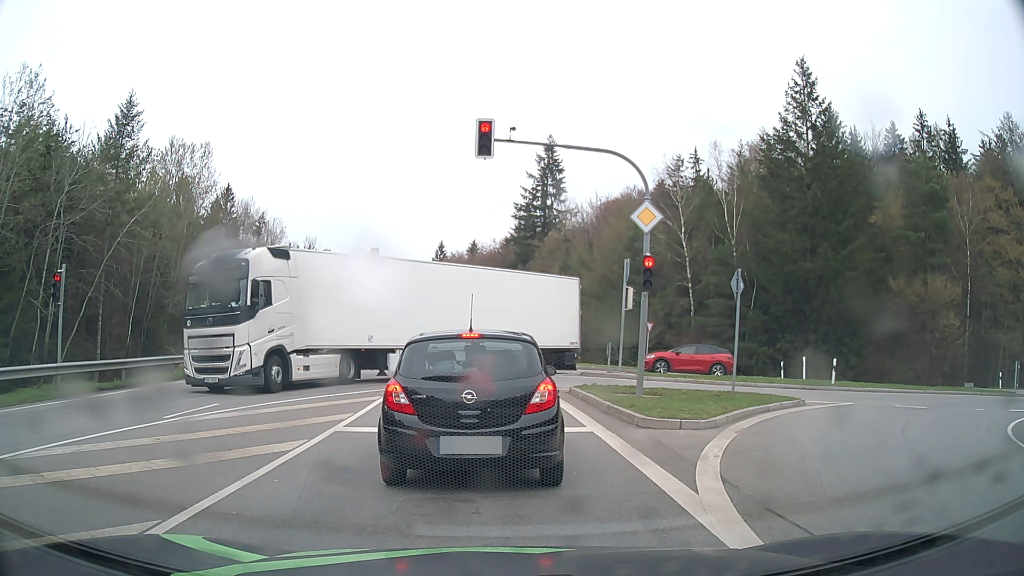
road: secondary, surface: asphalt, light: Day
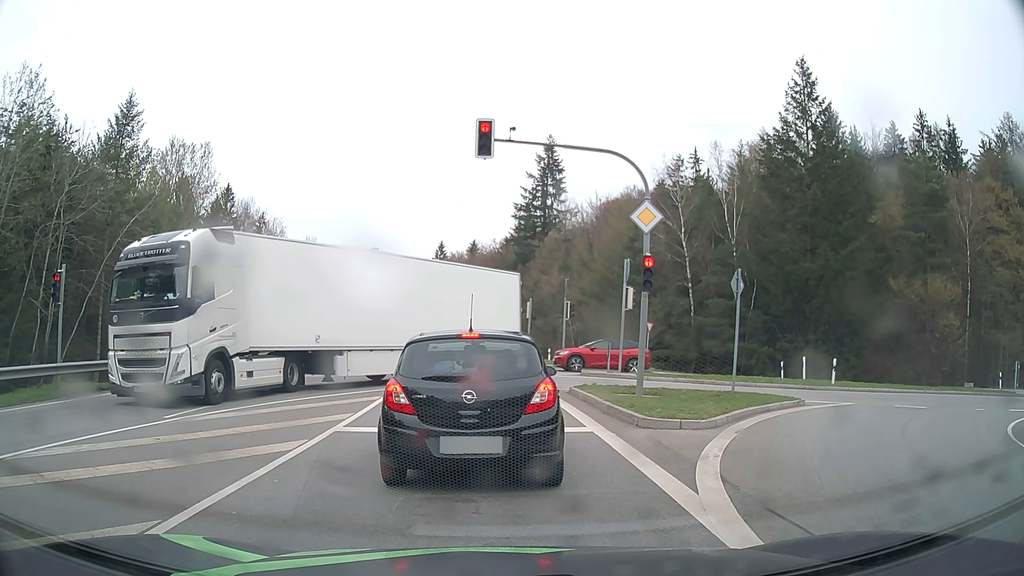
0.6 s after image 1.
(0.0, 0.0) m; 0°
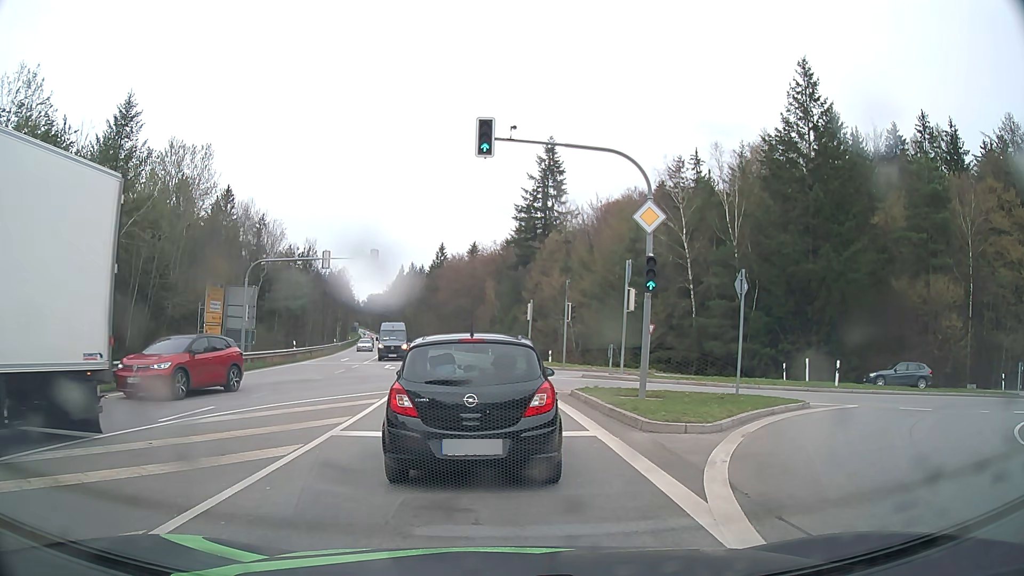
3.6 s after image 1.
(0.0, +0.2) m; 0°
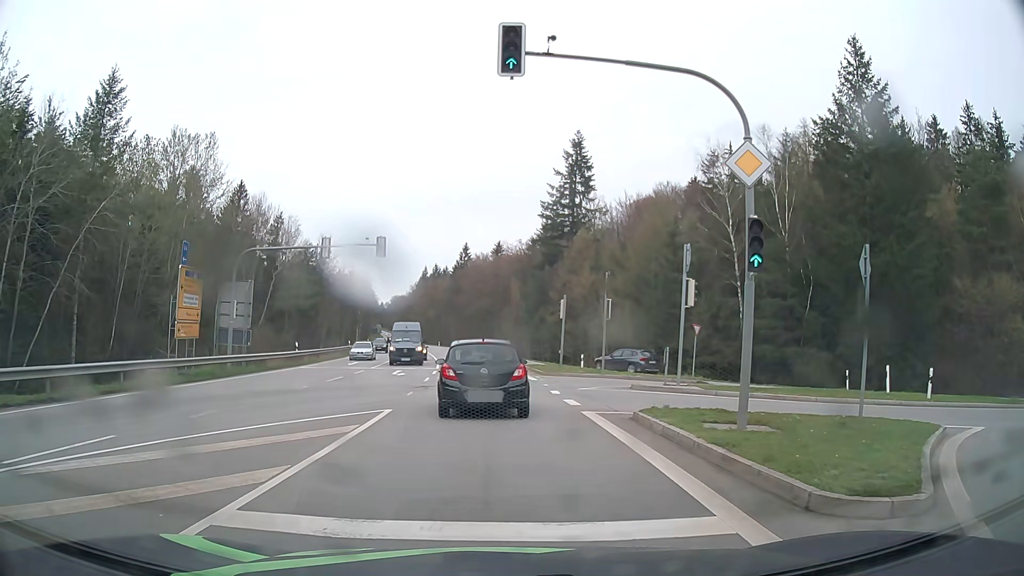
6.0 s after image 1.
(+0.1, +5.6) m; 0°
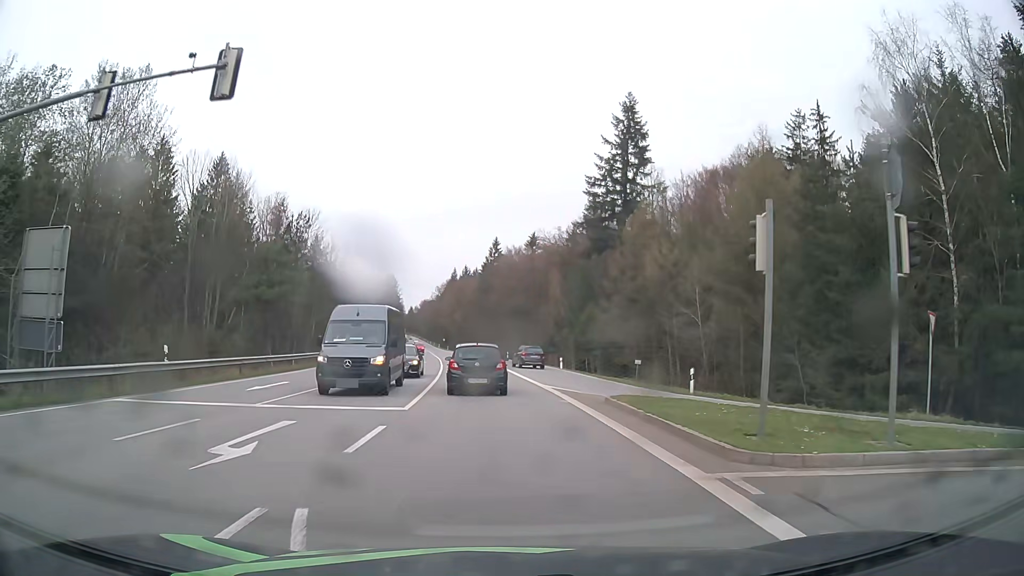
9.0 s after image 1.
(-0.6, +21.9) m; -3°
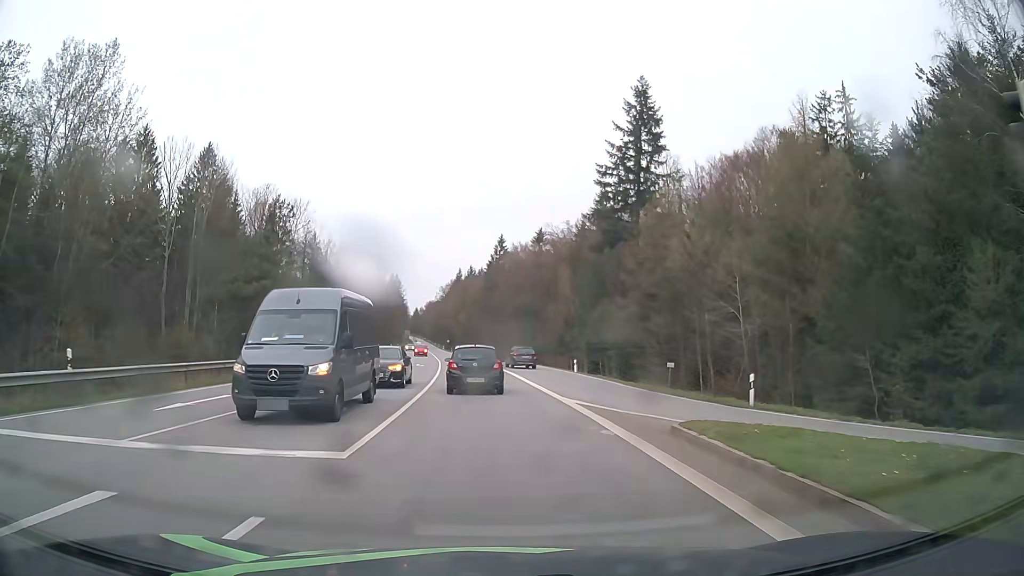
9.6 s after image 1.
(0.0, +6.4) m; -1°
